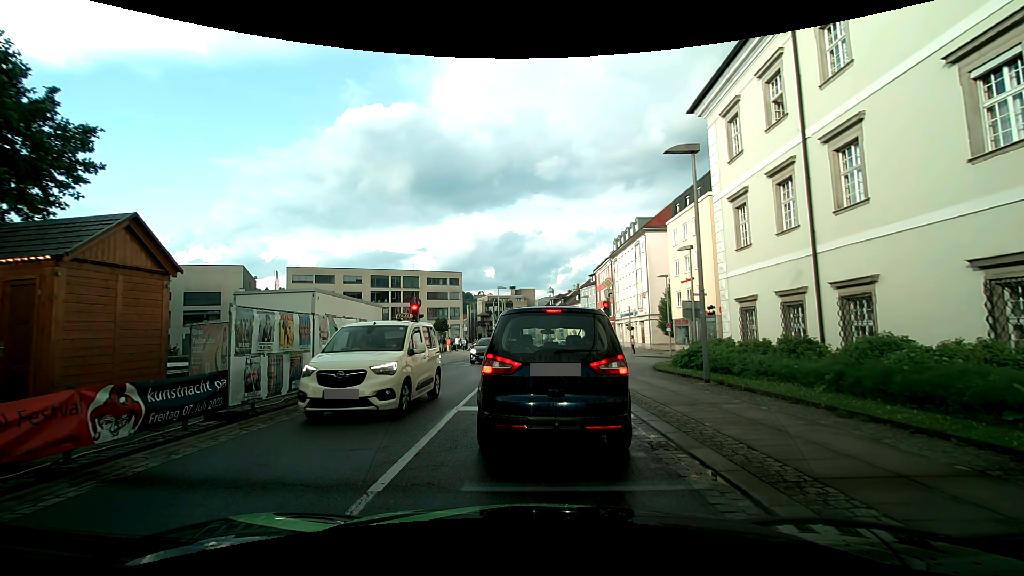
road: tertiary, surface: asphalt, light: Day
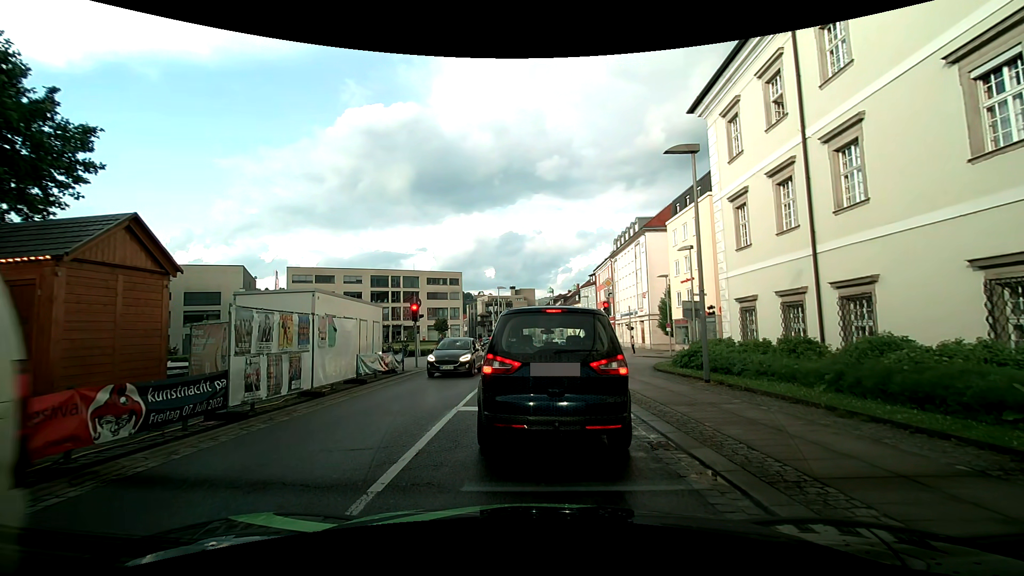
(0.0, 0.0) m; 0°
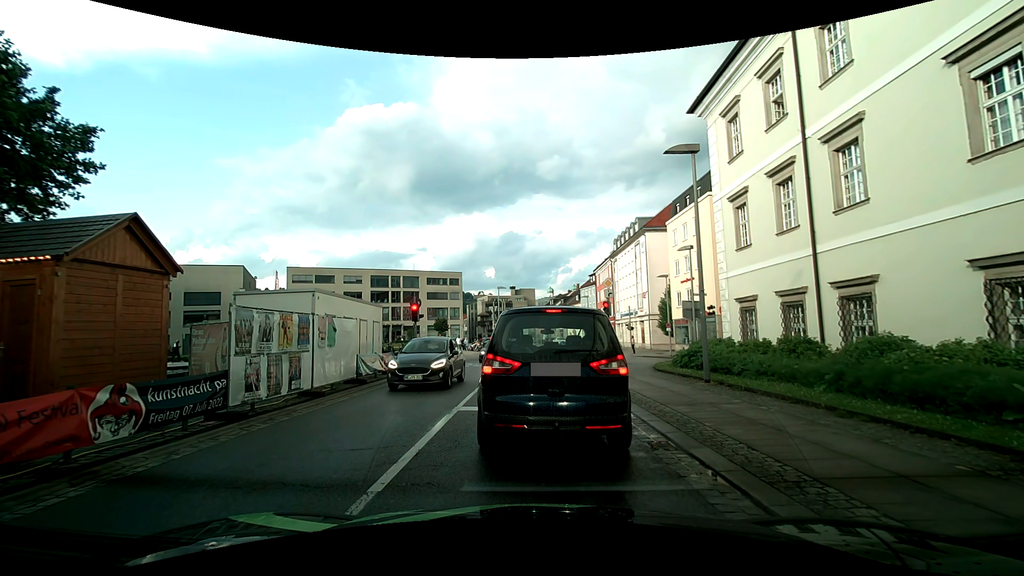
(0.0, 0.0) m; 0°
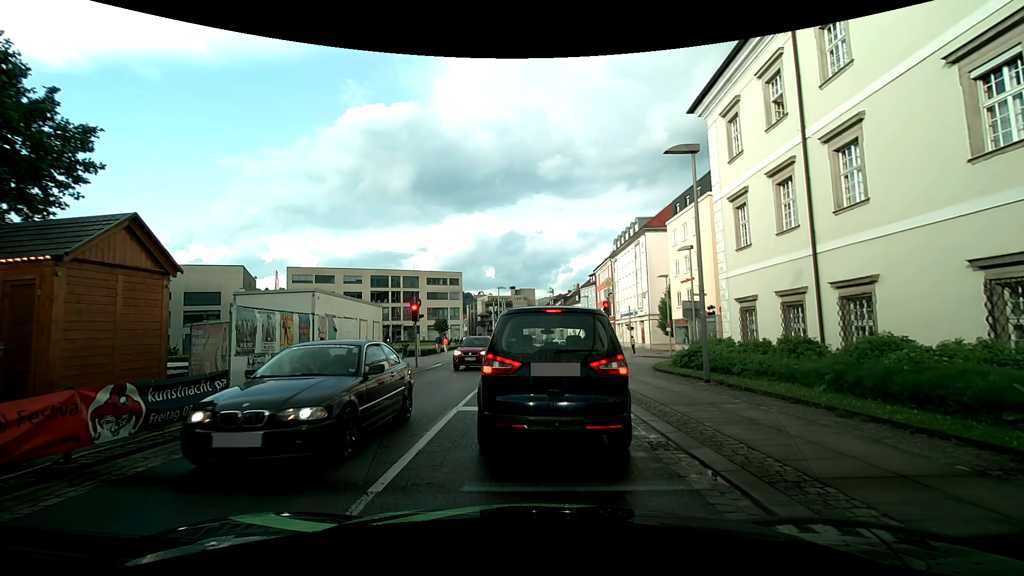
(0.0, 0.0) m; 0°
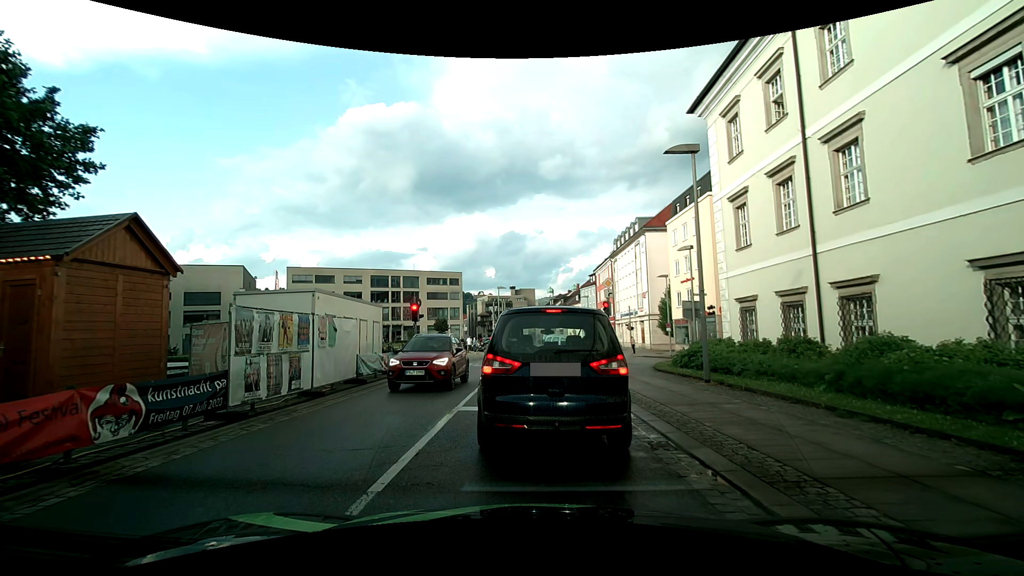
(0.0, 0.0) m; 0°
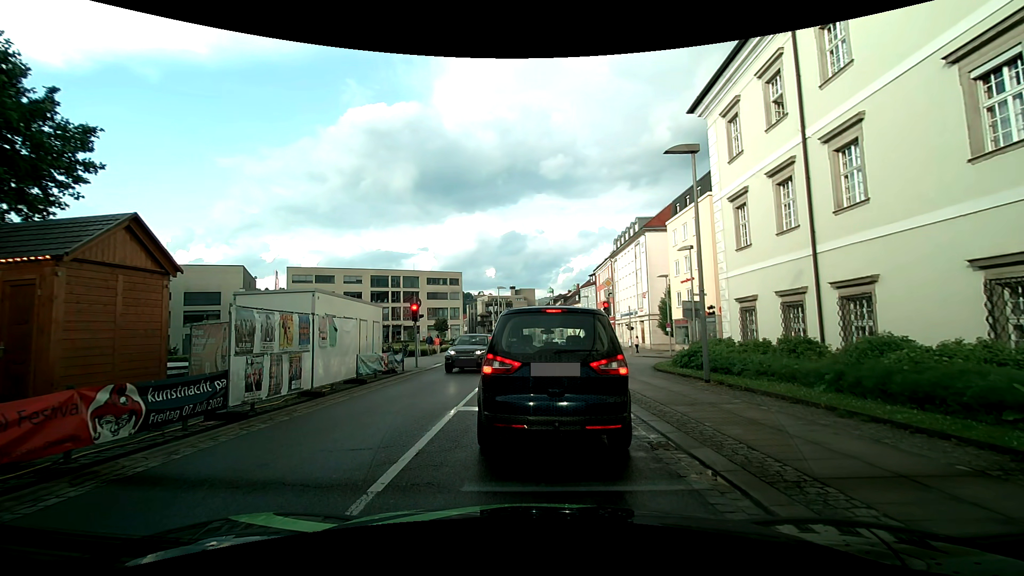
(0.0, 0.0) m; 0°
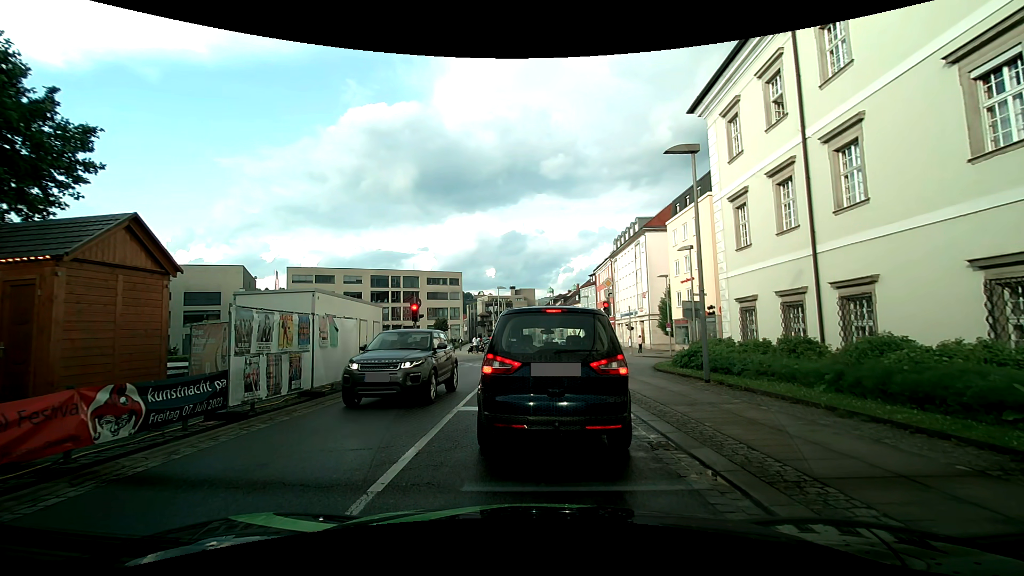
(0.0, 0.0) m; 0°
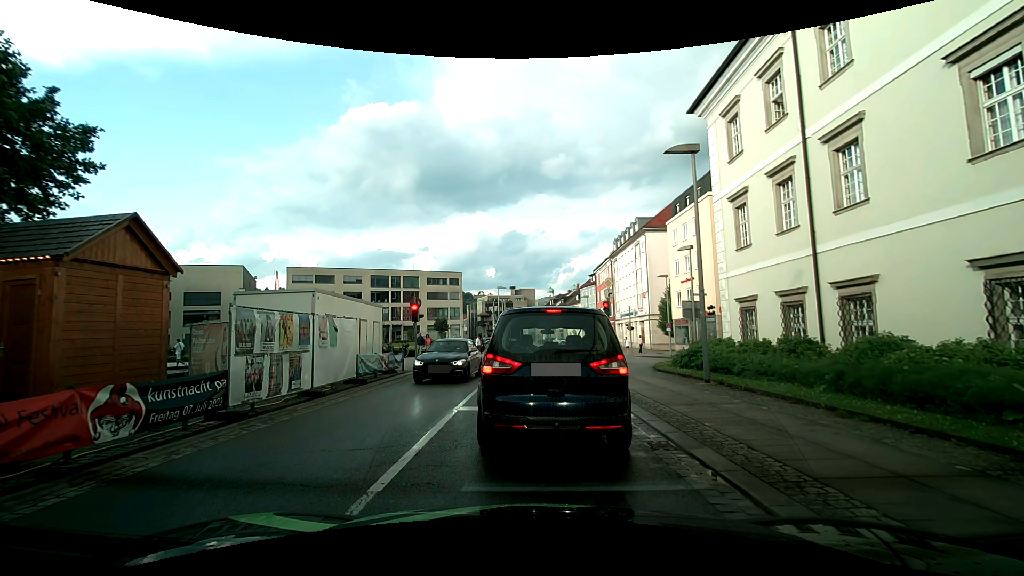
(0.0, 0.0) m; 0°
(-1, +10) (-1, +20) (0, +30) (+2, +40) (+3, +50) (+2, +60) (+1, +69) (0, +79) (-1, +89) (-2, +99) m
